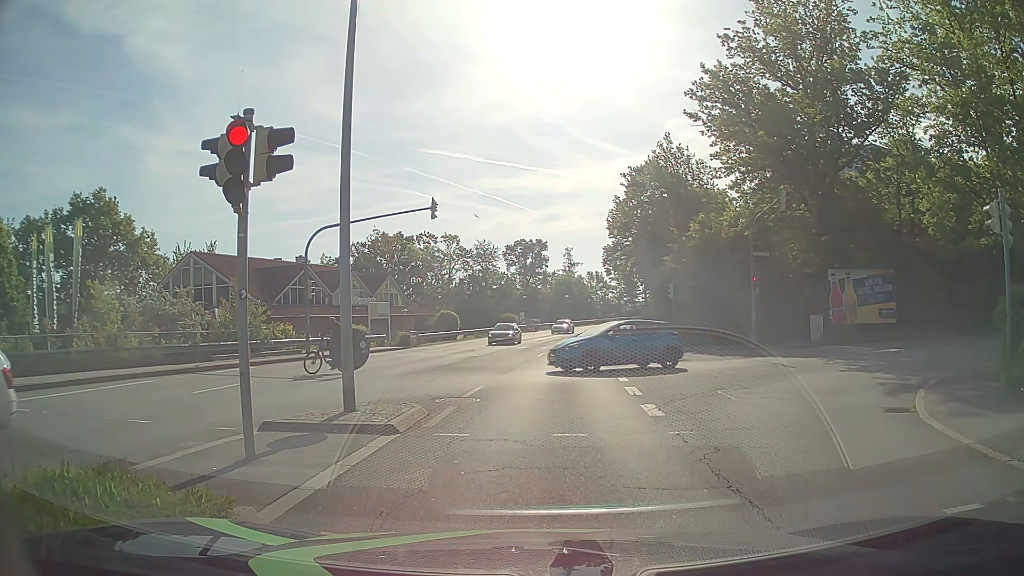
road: tertiary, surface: asphalt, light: Day
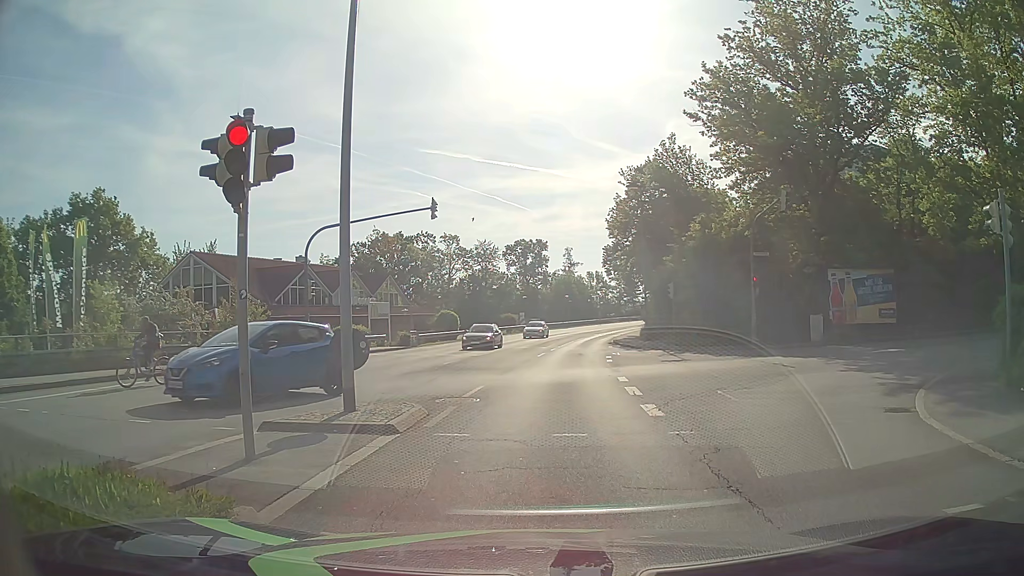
(0.0, 0.0) m; 0°
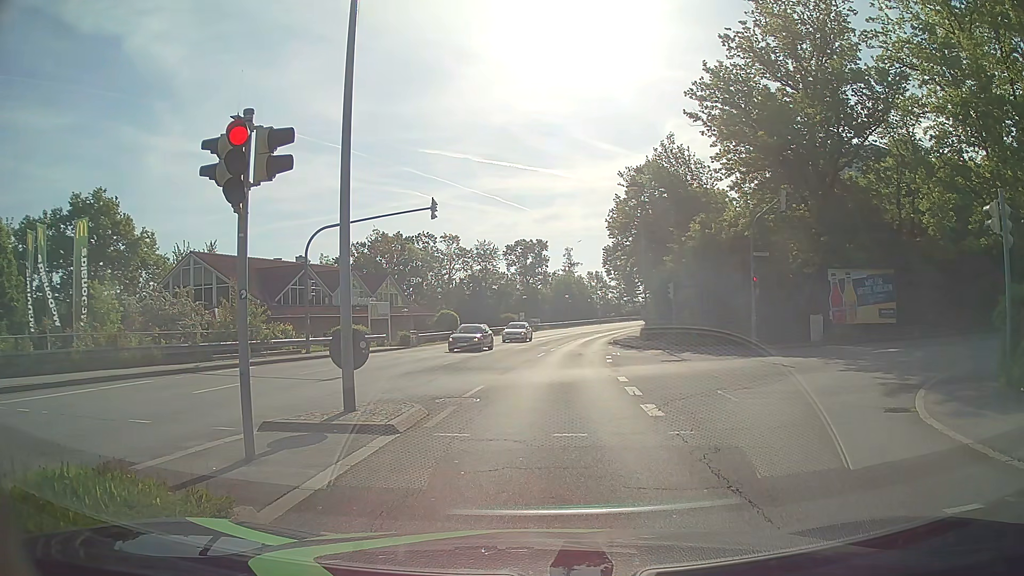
(0.0, 0.0) m; 0°
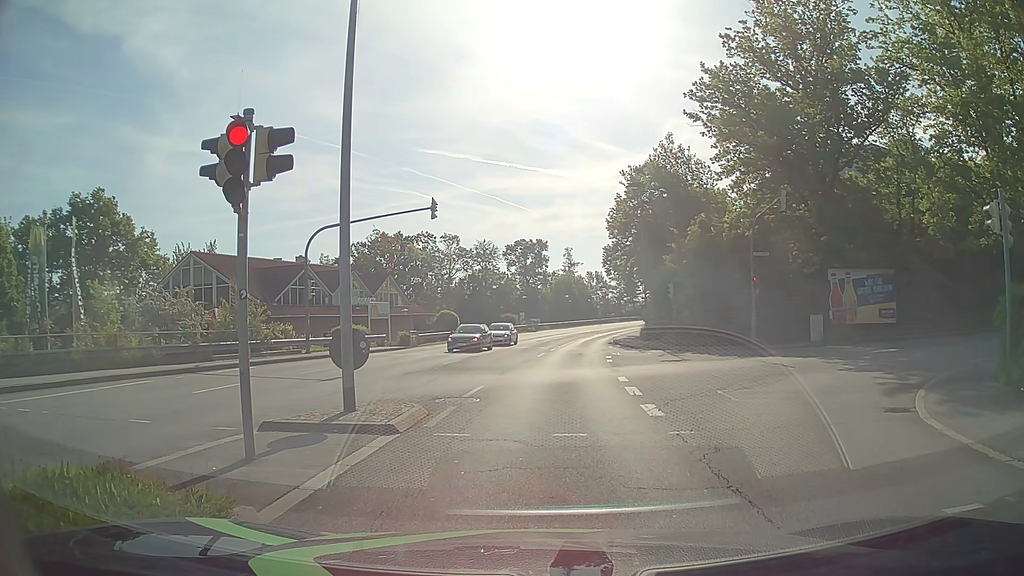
(0.0, 0.0) m; 0°
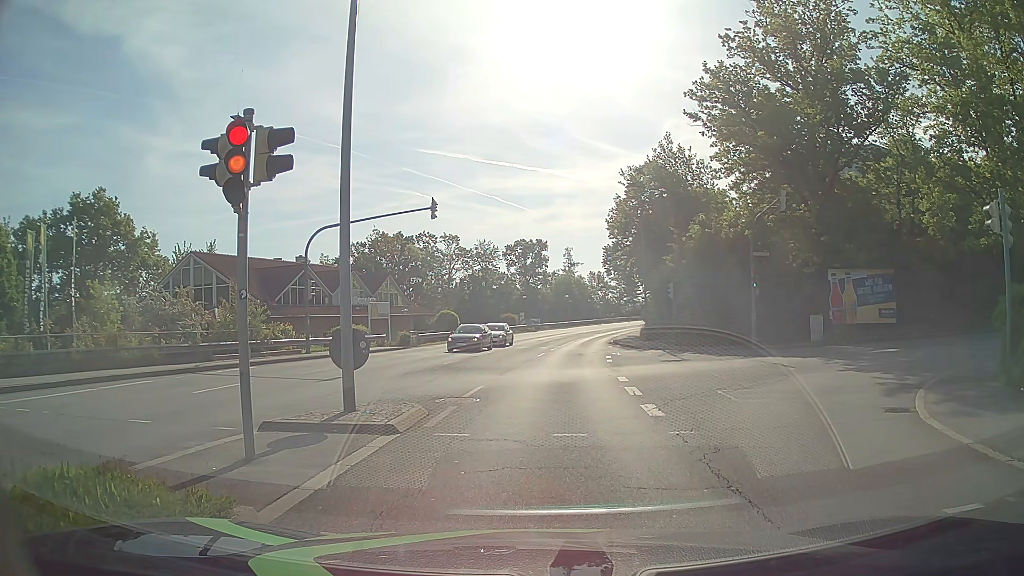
(0.0, 0.0) m; 0°
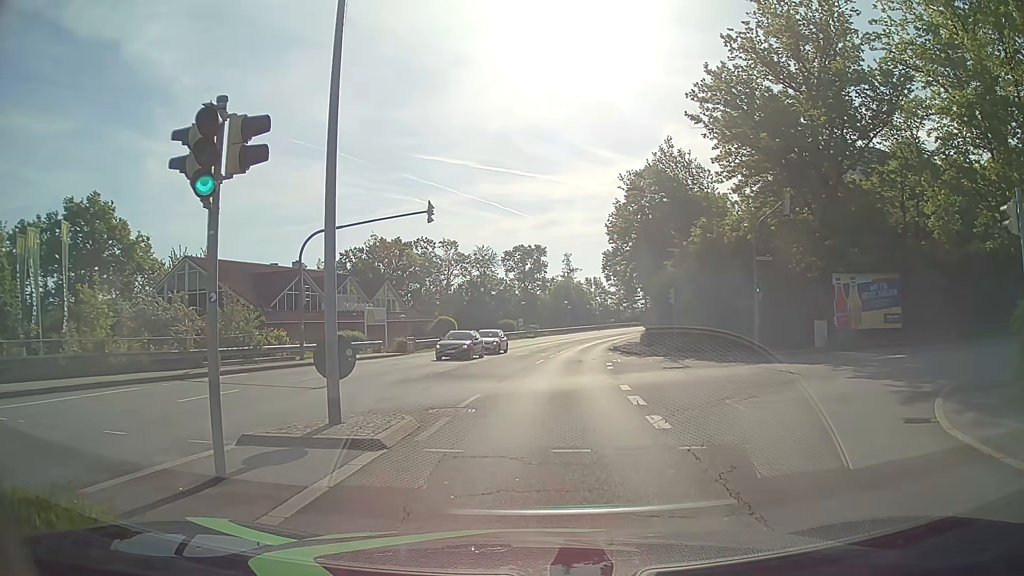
(0.0, +0.8) m; 0°
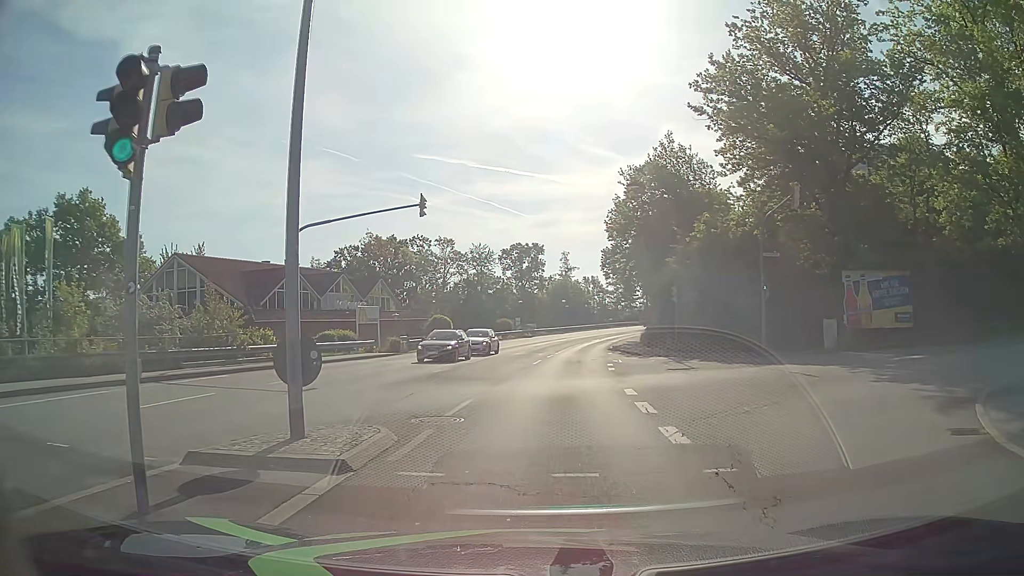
(0.0, +1.5) m; +2°
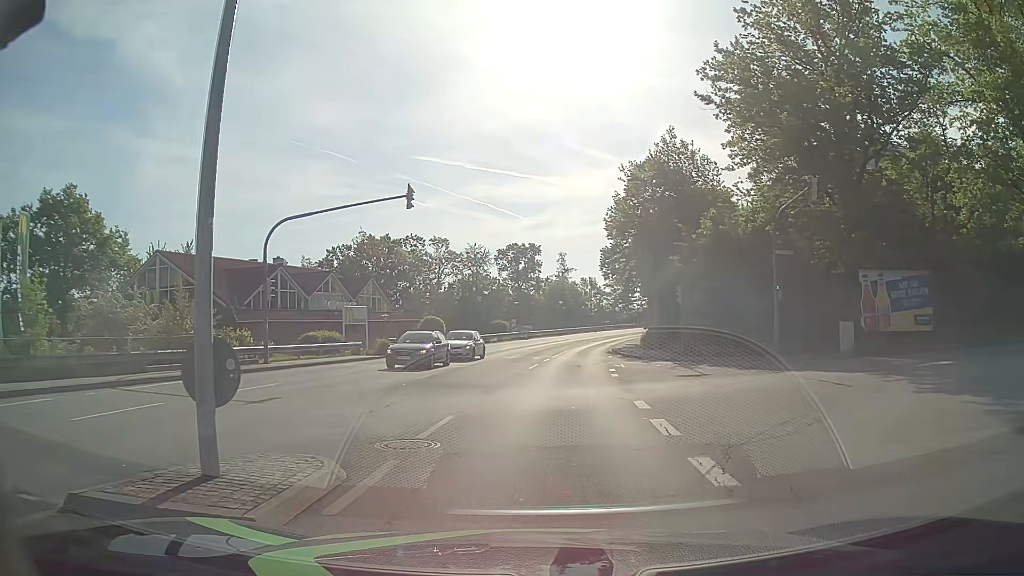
(0.0, +2.3) m; -1°
(0, +10) (+1, +20) (+2, +30) (+3, +40) (+4, +50) (+6, +60) (+8, +69) (+11, +79) (+14, +88) (+18, +98) m
